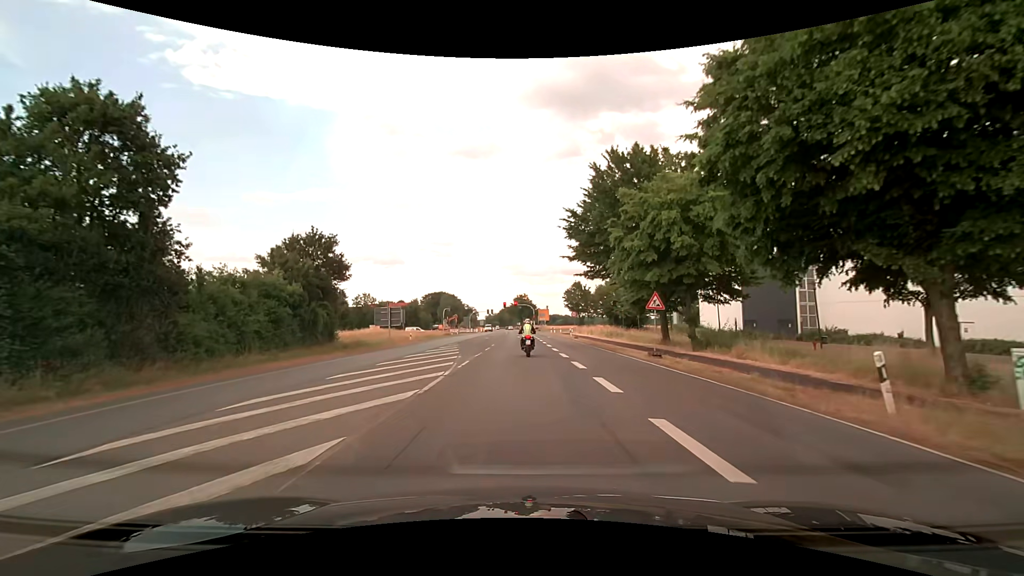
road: secondary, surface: asphalt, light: Day
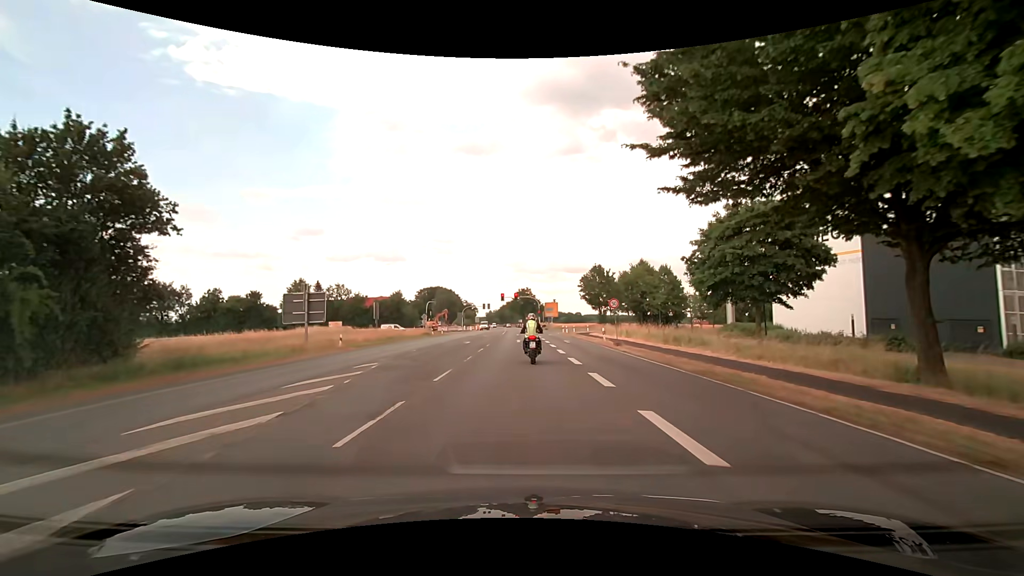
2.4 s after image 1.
(0.0, +22.6) m; 0°
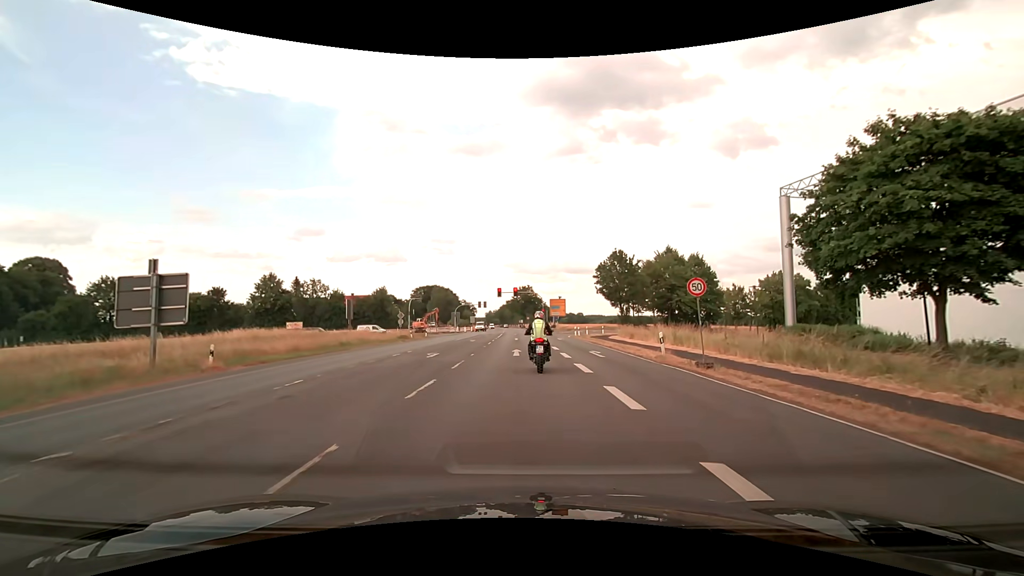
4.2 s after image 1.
(-0.1, +14.6) m; -1°
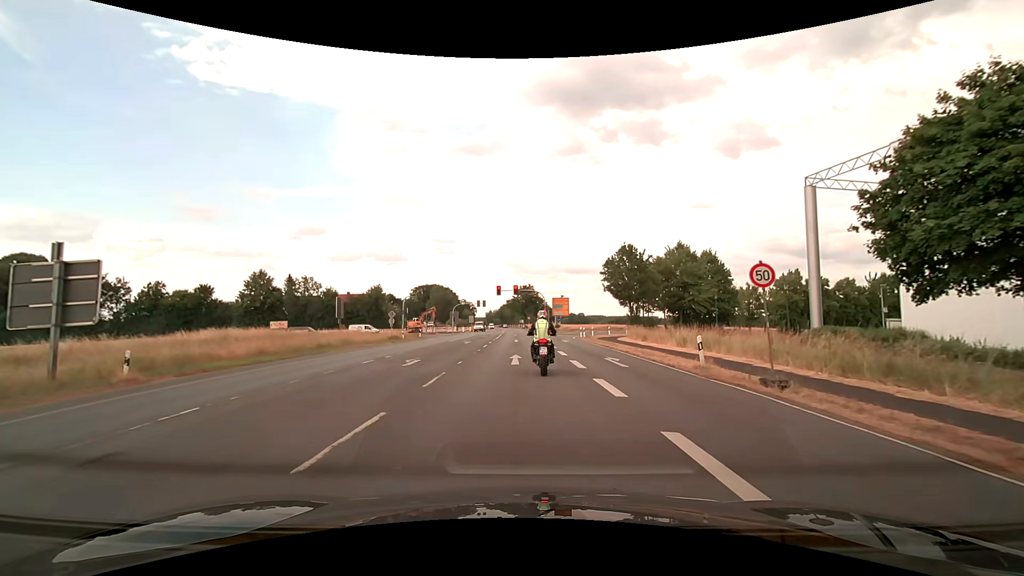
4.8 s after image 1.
(0.0, +4.4) m; +1°
